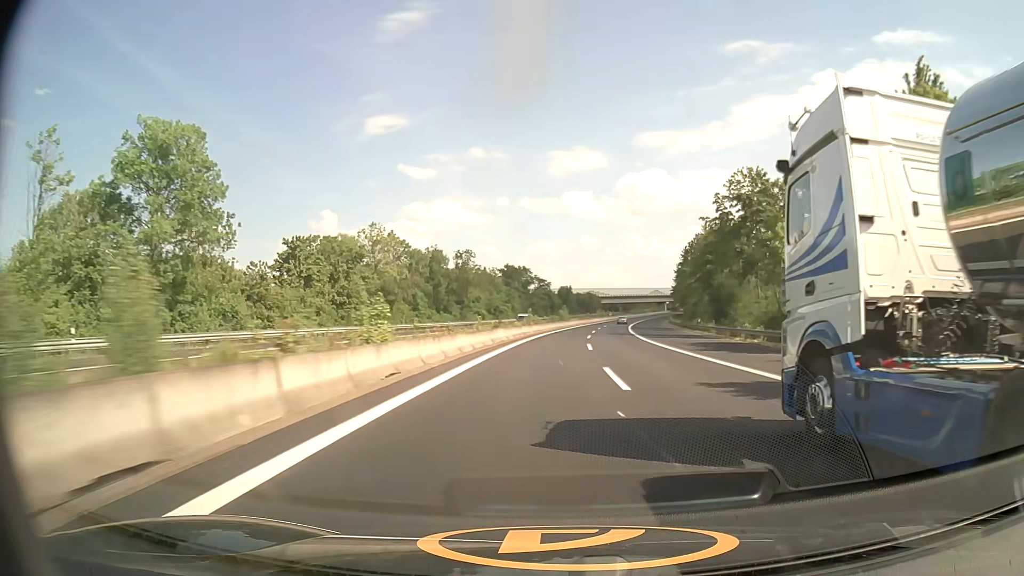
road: motorway_link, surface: asphalt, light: Day
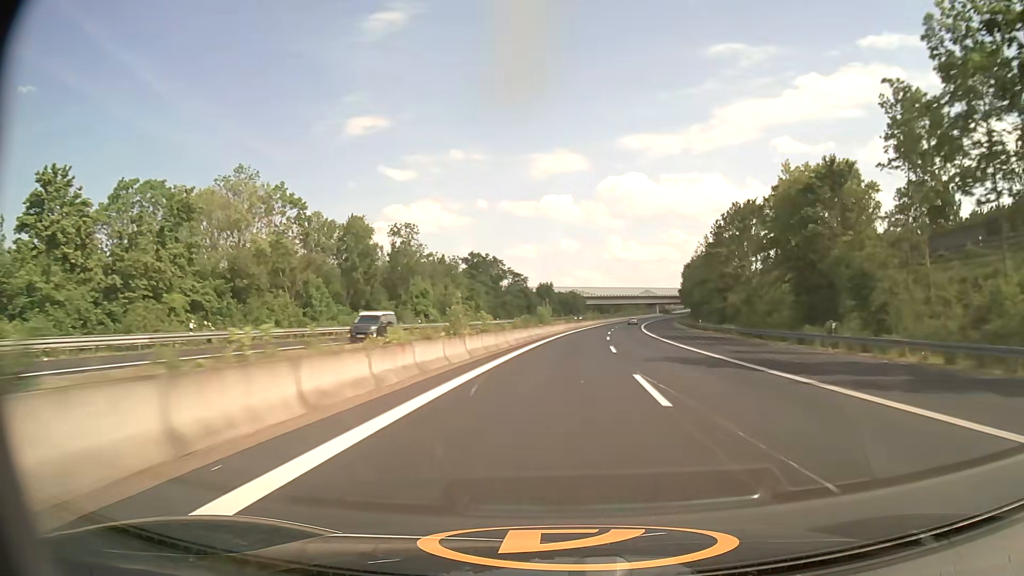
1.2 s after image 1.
(+0.4, +38.3) m; +2°
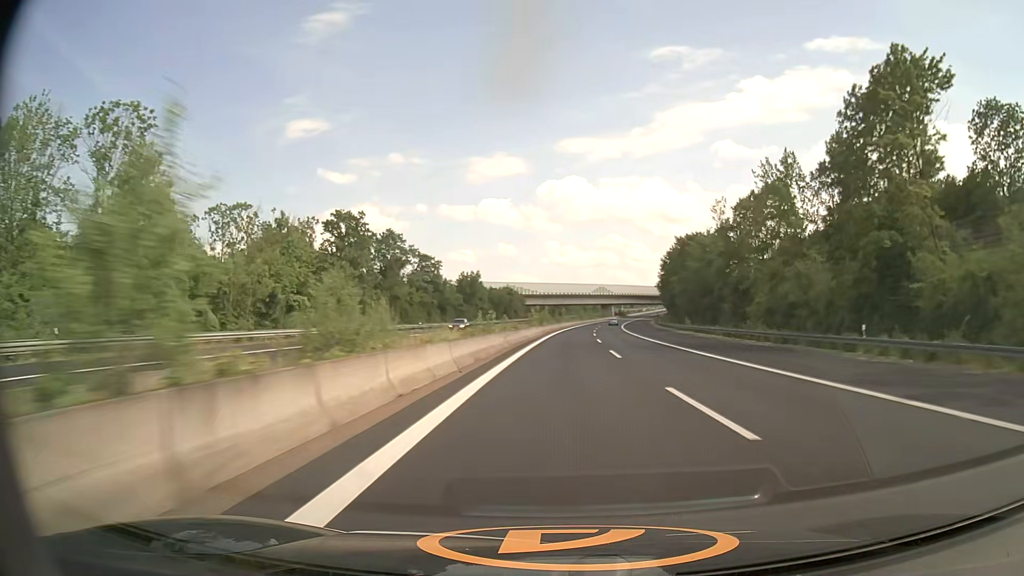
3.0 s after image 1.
(+2.4, +56.9) m; +5°
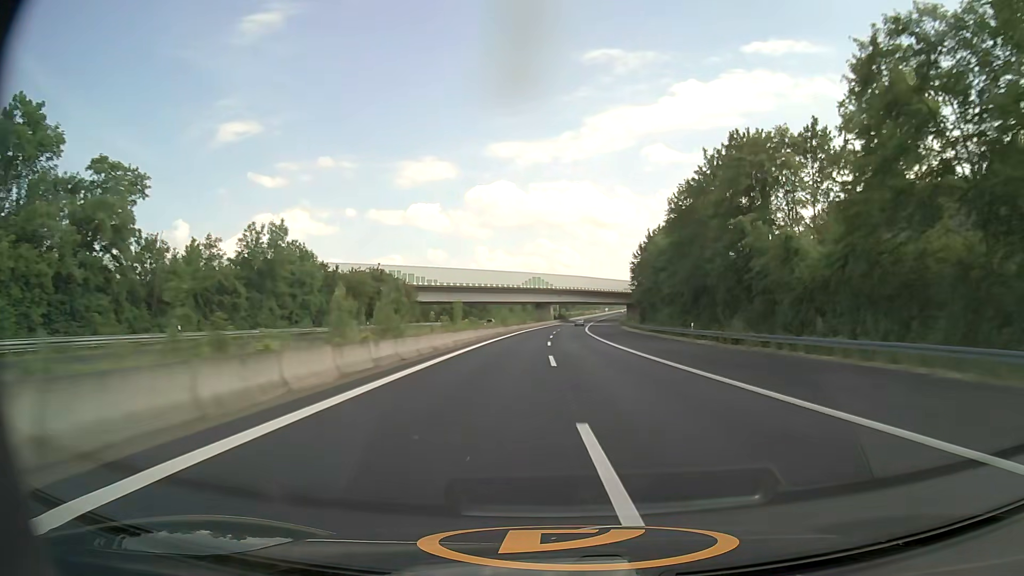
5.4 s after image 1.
(+4.3, +76.5) m; +6°
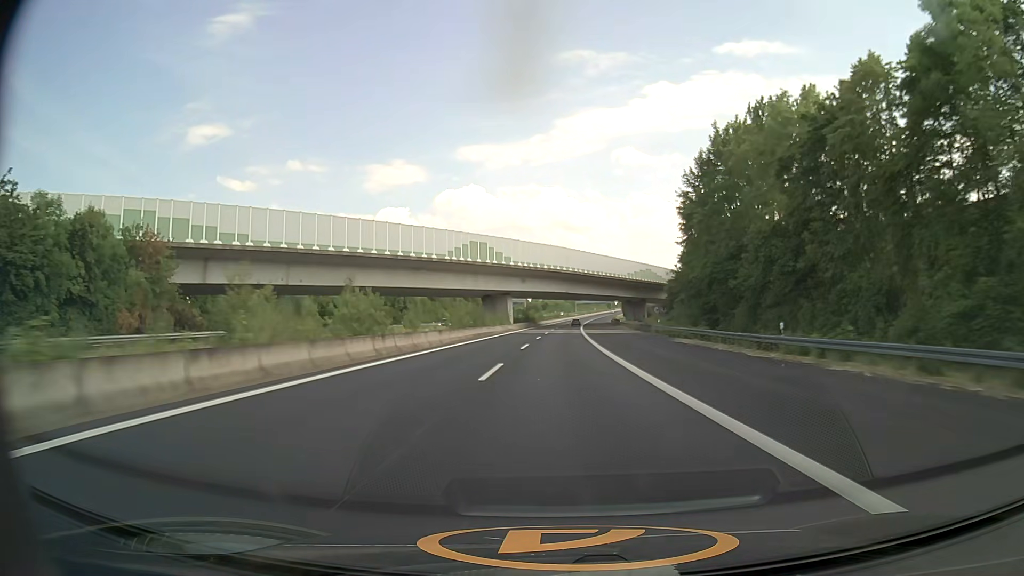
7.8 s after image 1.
(+1.9, +77.4) m; +3°
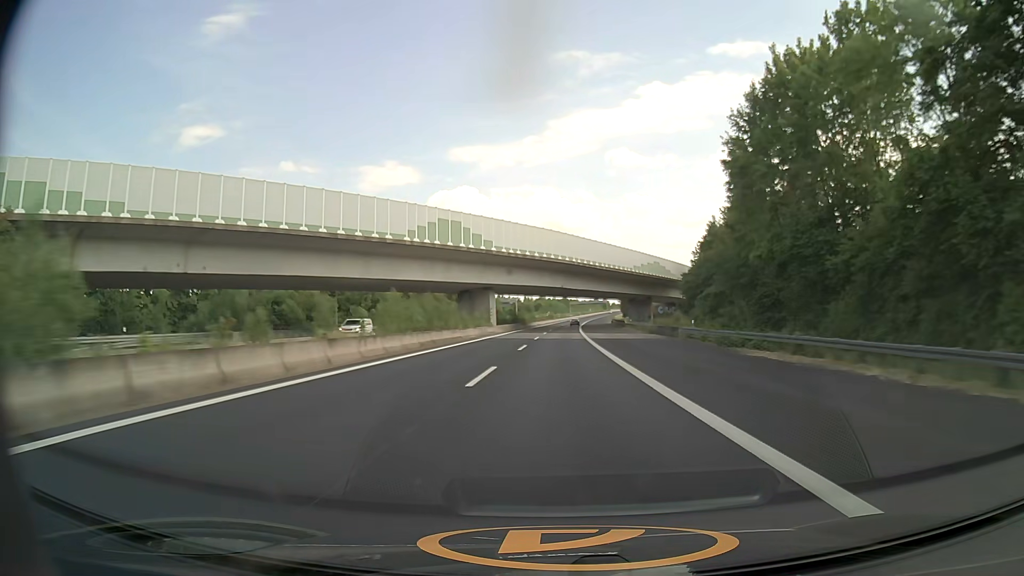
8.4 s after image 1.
(+0.1, +19.3) m; +1°
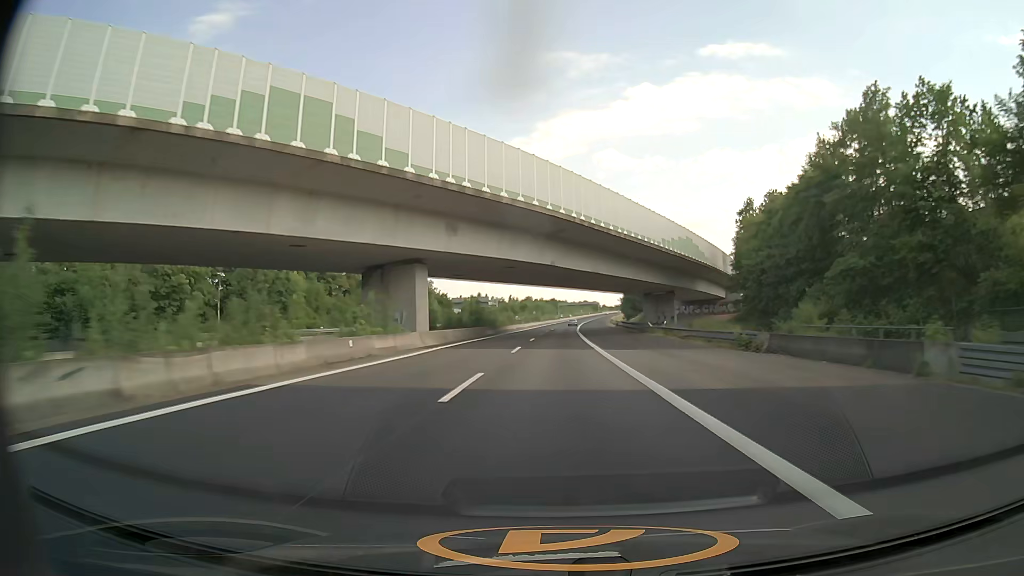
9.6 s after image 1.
(+0.3, +38.7) m; +1°
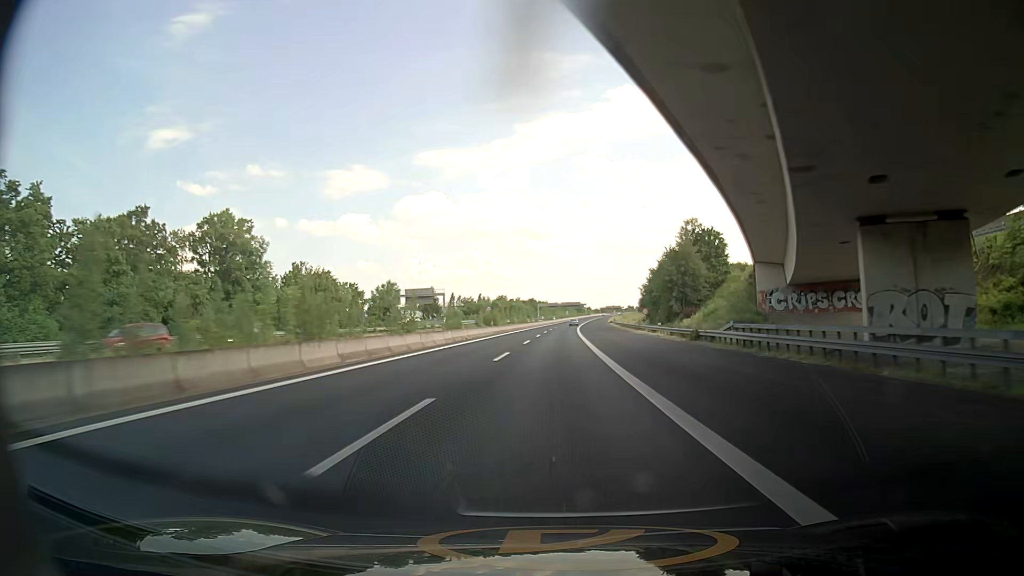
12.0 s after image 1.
(+1.5, +77.3) m; +1°
(0, +10) (0, +20) (0, +30) (0, +40) (+1, +50) (+1, +60) (+1, +70) (+1, +80) (+2, +90) (+2, +100) m
